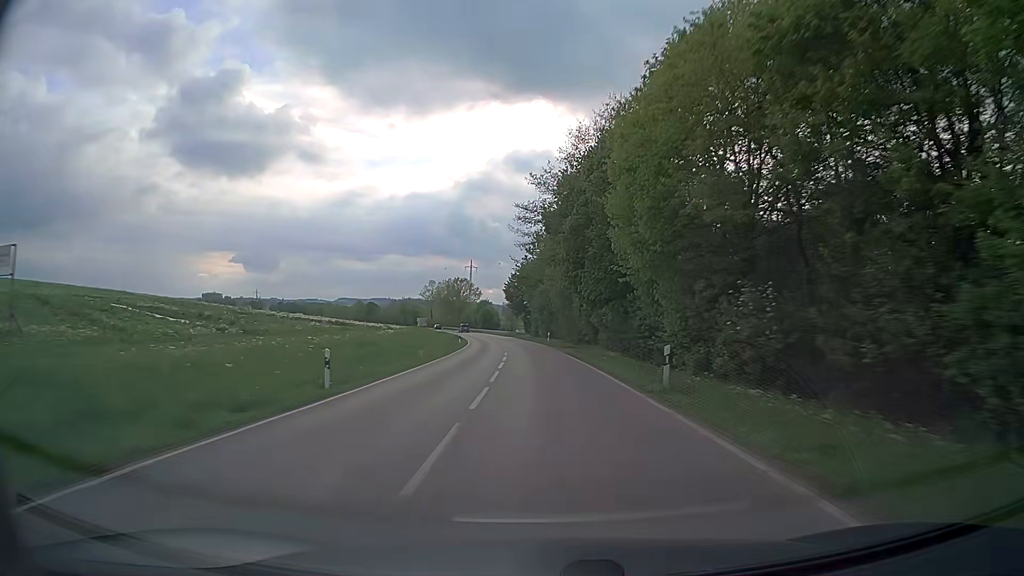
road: secondary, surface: asphalt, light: Day
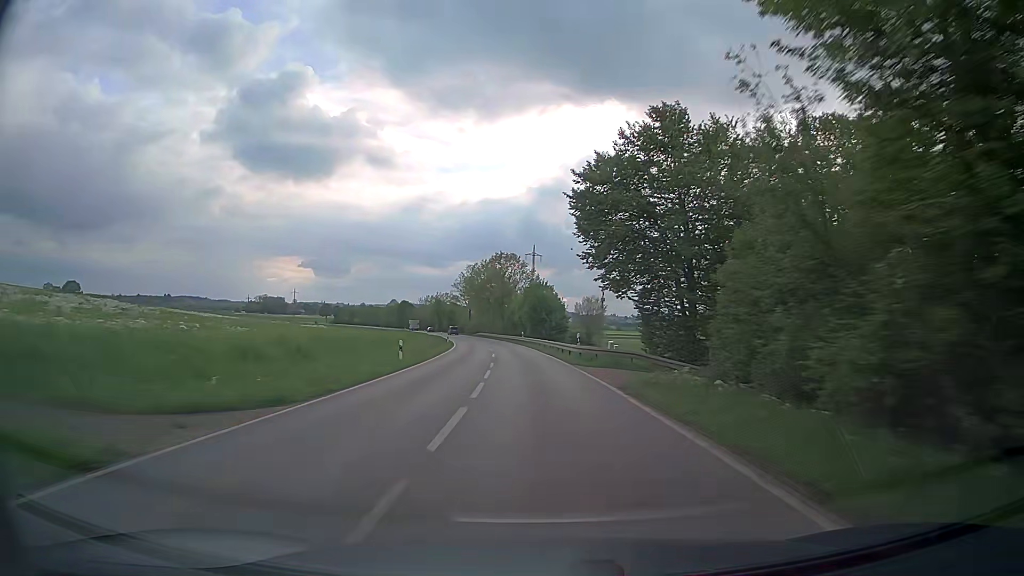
(-4.2, +76.1) m; -6°
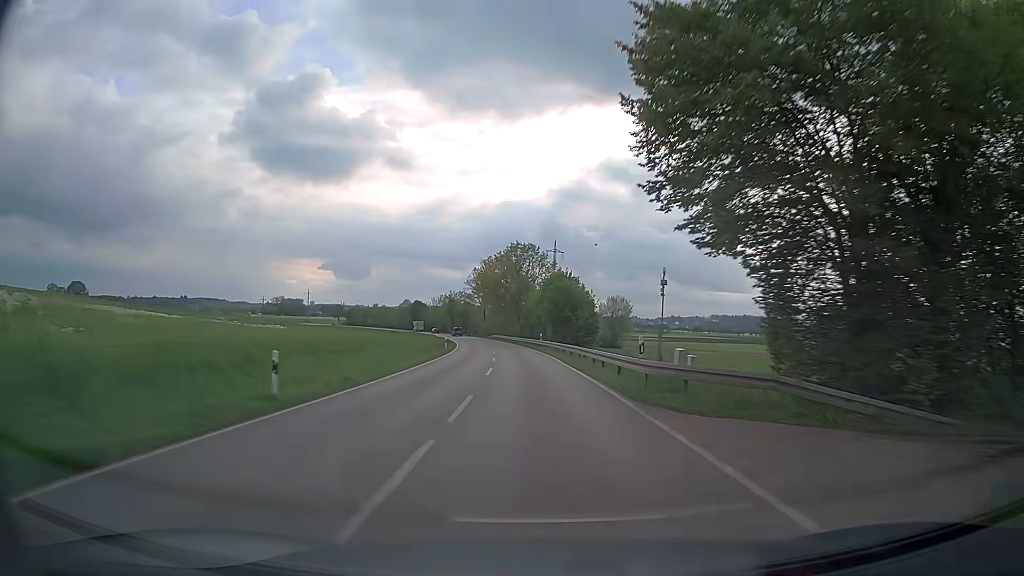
(-0.3, +15.5) m; -2°
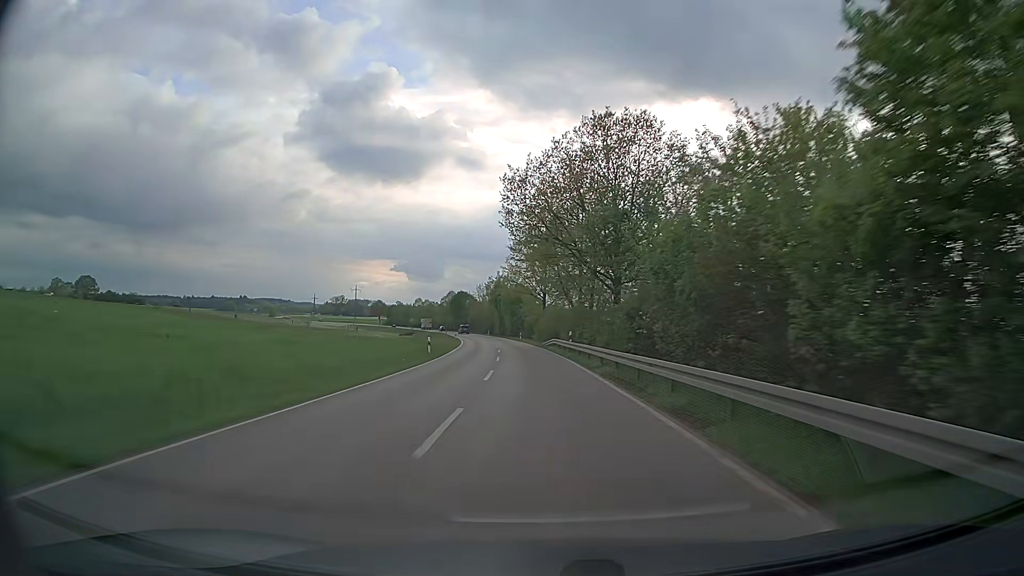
(-3.5, +62.6) m; -6°
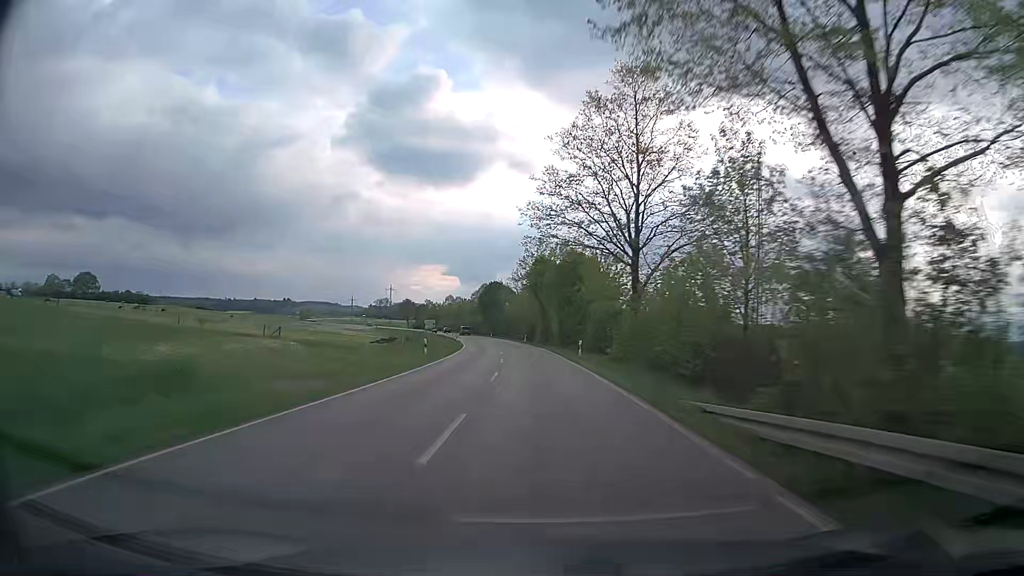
(-2.0, +47.7) m; -4°
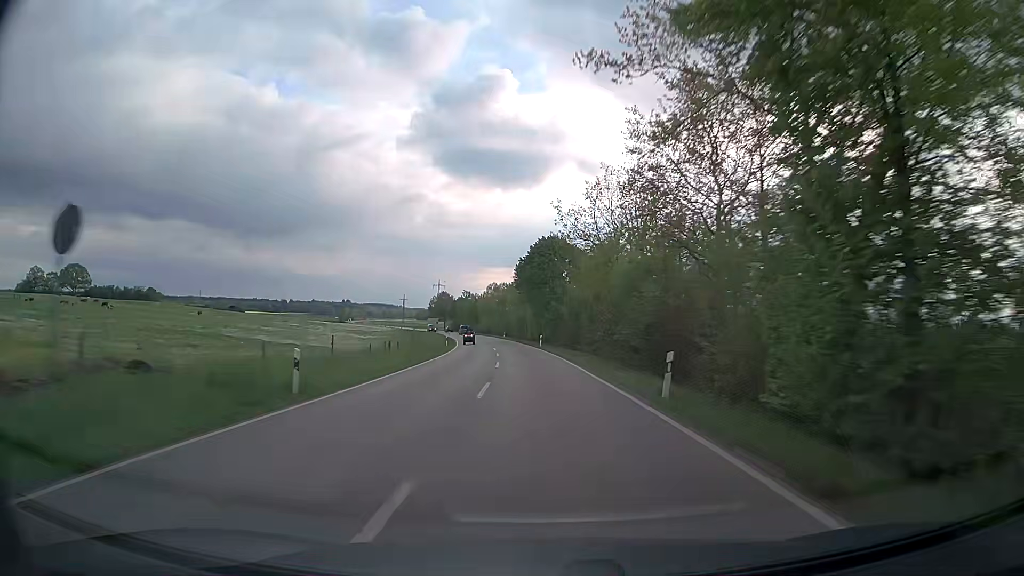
(-3.5, +64.2) m; -6°
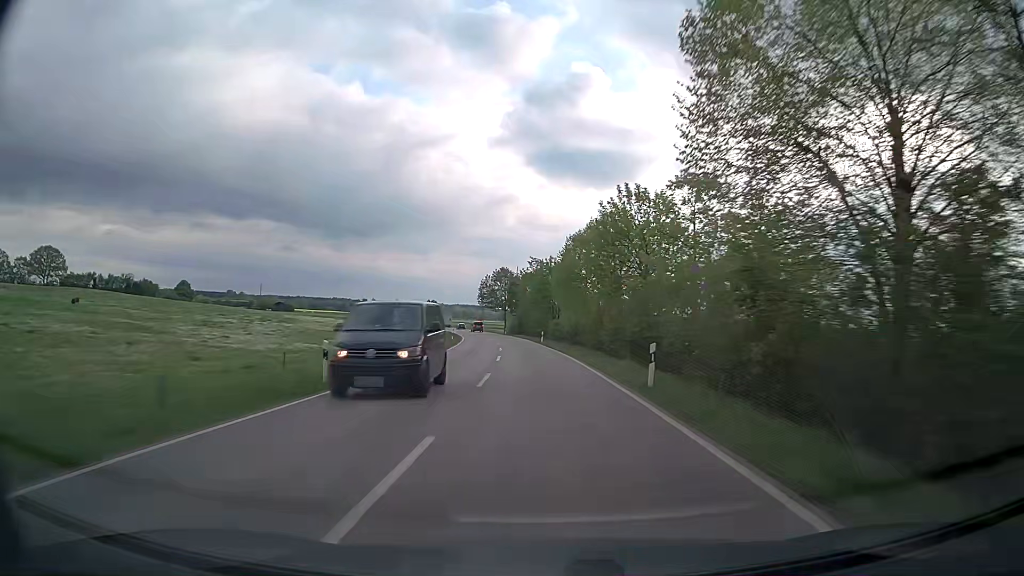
(-5.9, +80.5) m; -8°
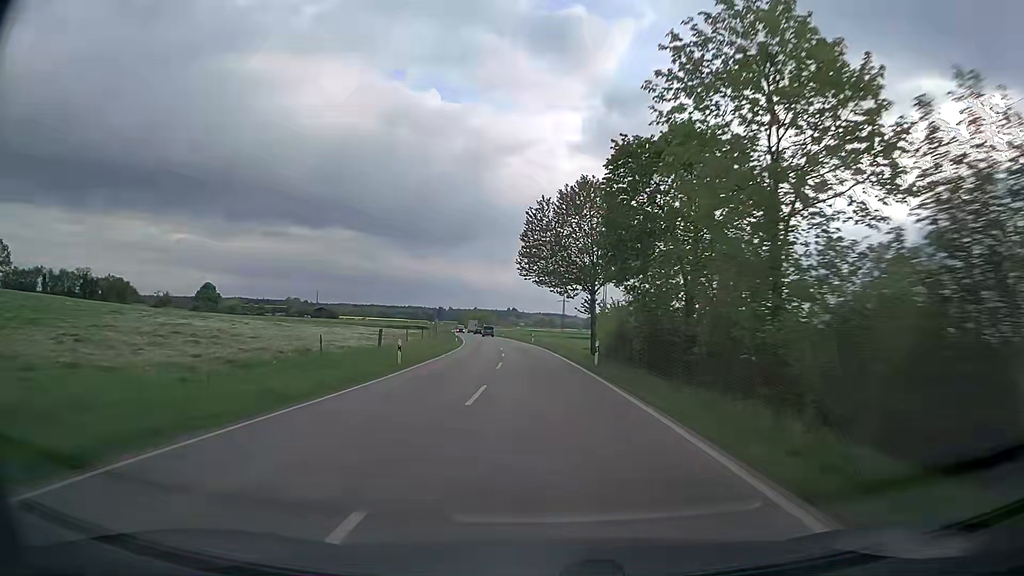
(-4.1, +73.9) m; -7°
(0, +10) (0, +20) (-1, +30) (-1, +40) (-2, +50) (-3, +60) (-4, +70) (-5, +80) (-6, +90) (-7, +100) m
